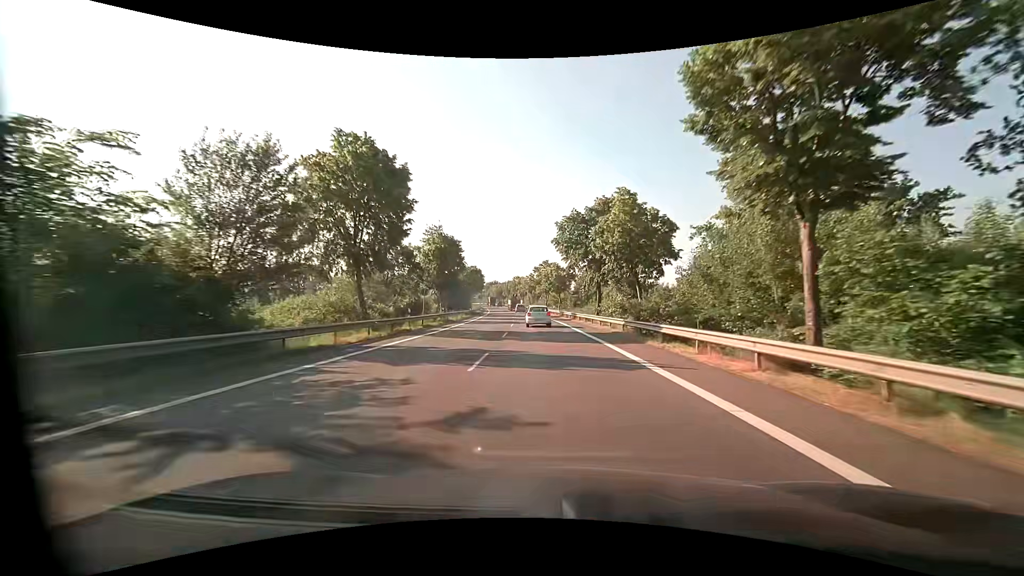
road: primary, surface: asphalt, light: Day
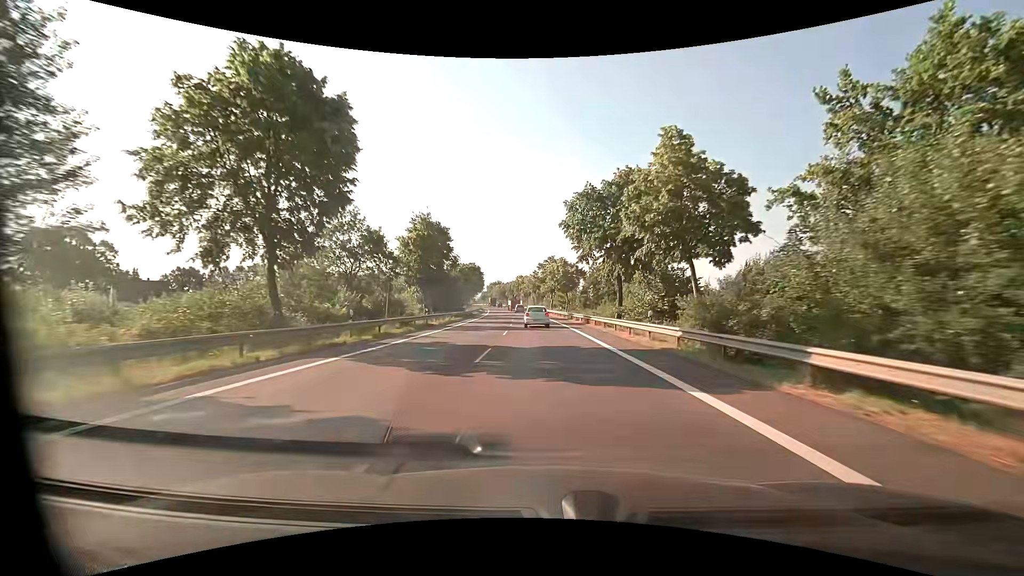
(-0.1, +10.2) m; -1°
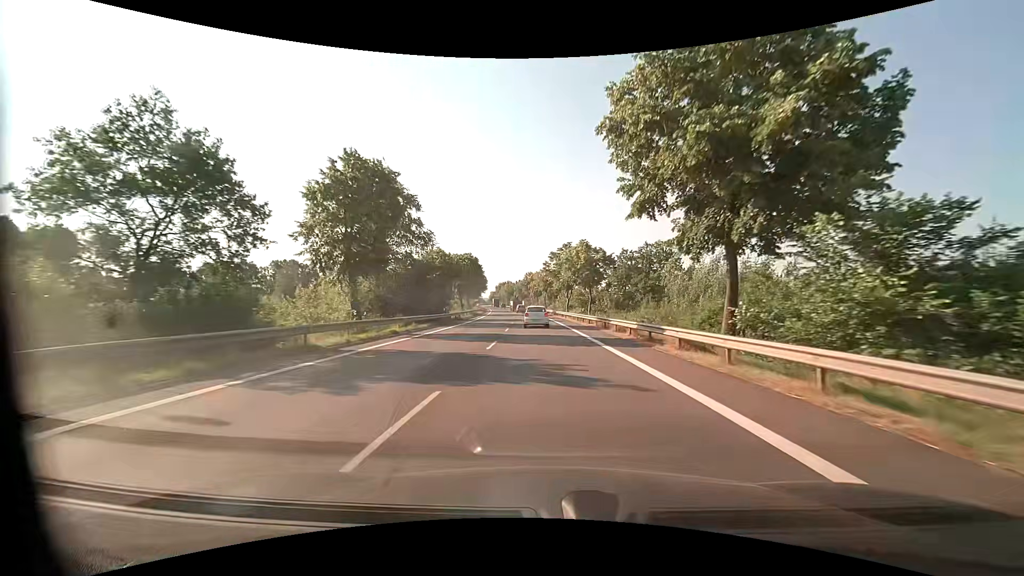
(0.0, +20.5) m; -1°
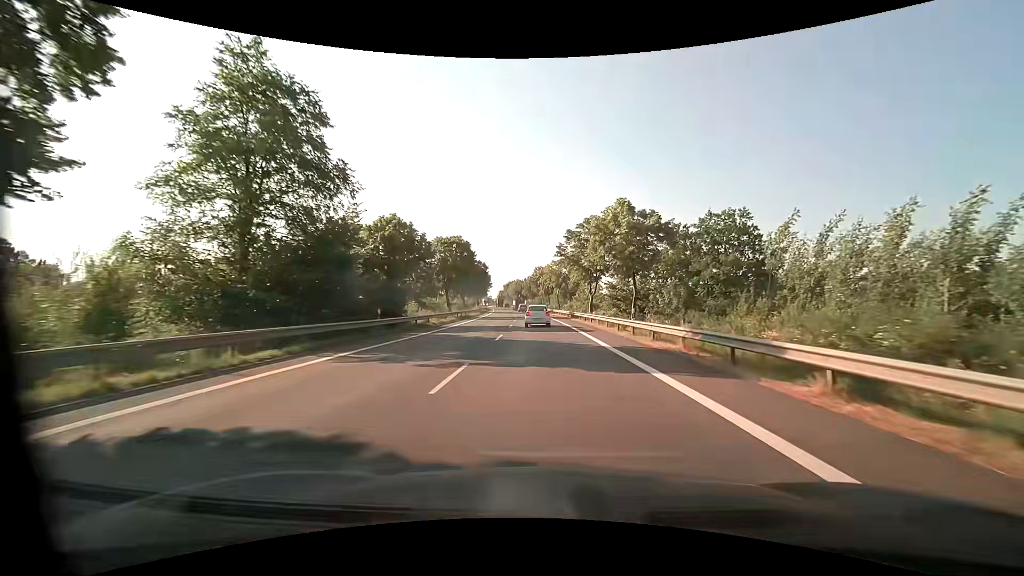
(-0.3, +20.4) m; -1°
(0, +10) (0, +20) (0, +30) (-1, +40) (-1, +50) (-2, +60) (-2, +70) (-3, +80) (-4, +90) (-4, +100) m
